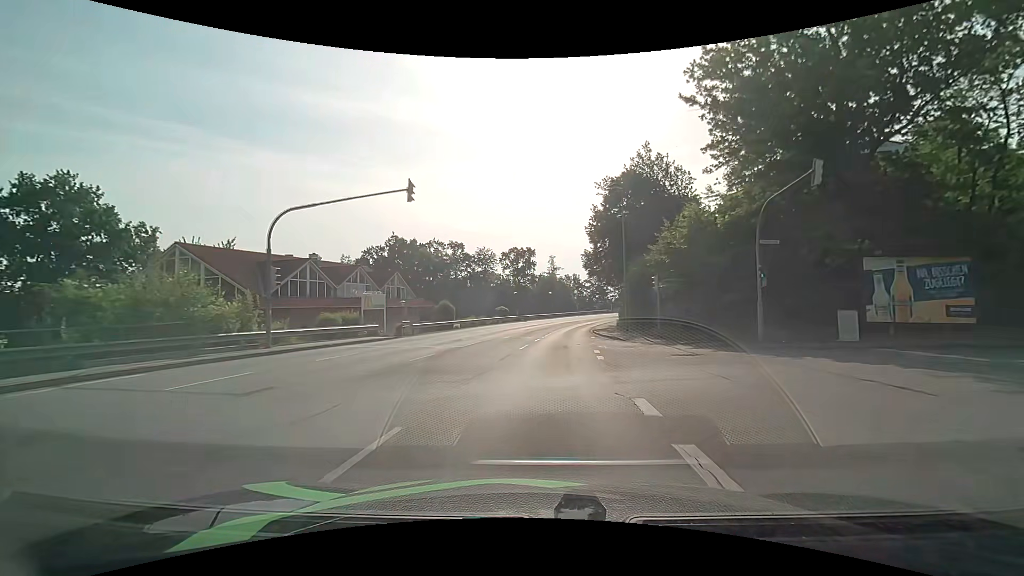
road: tertiary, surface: asphalt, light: Day
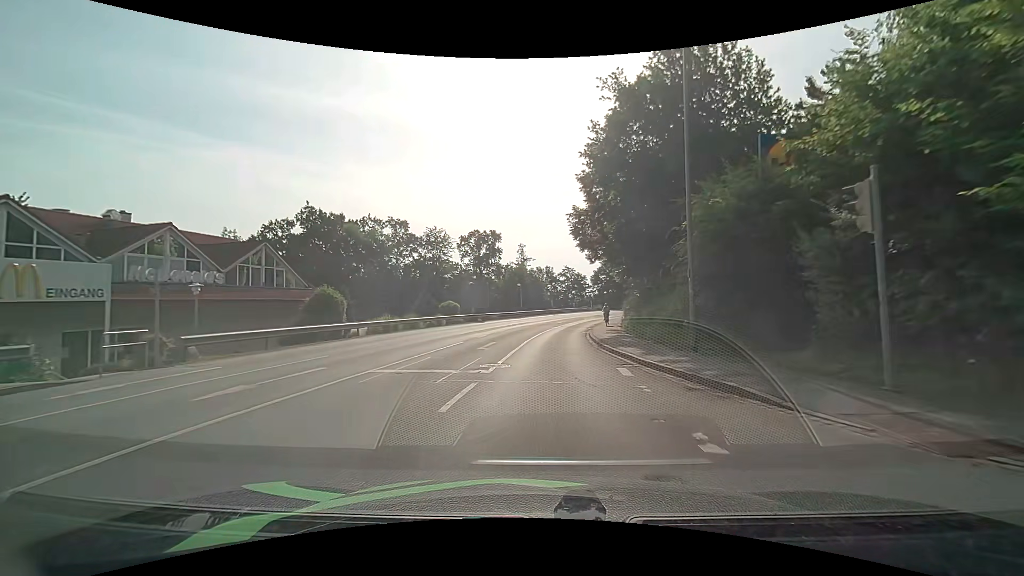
(+0.6, +20.0) m; +3°
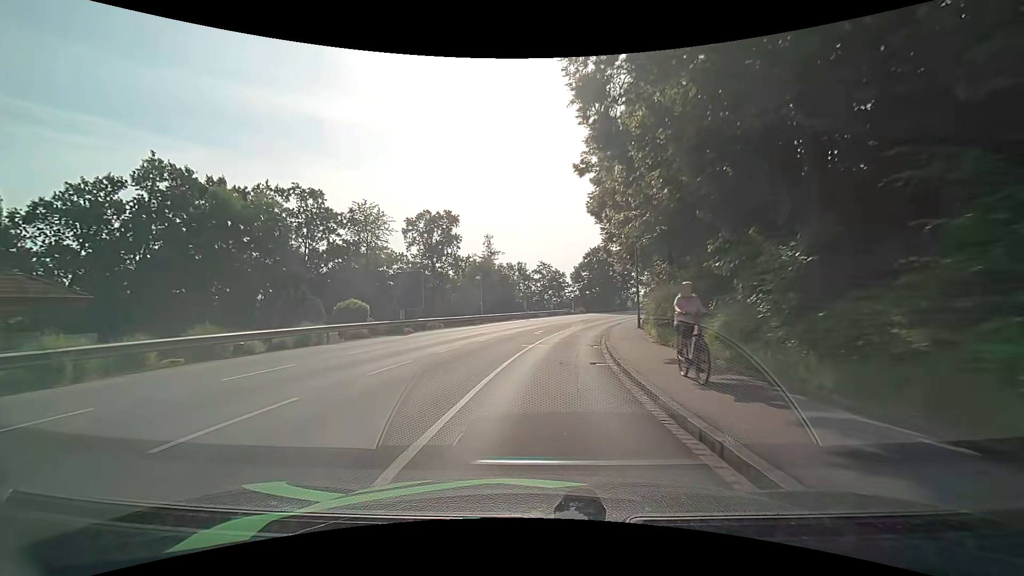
(+0.5, +19.6) m; +3°
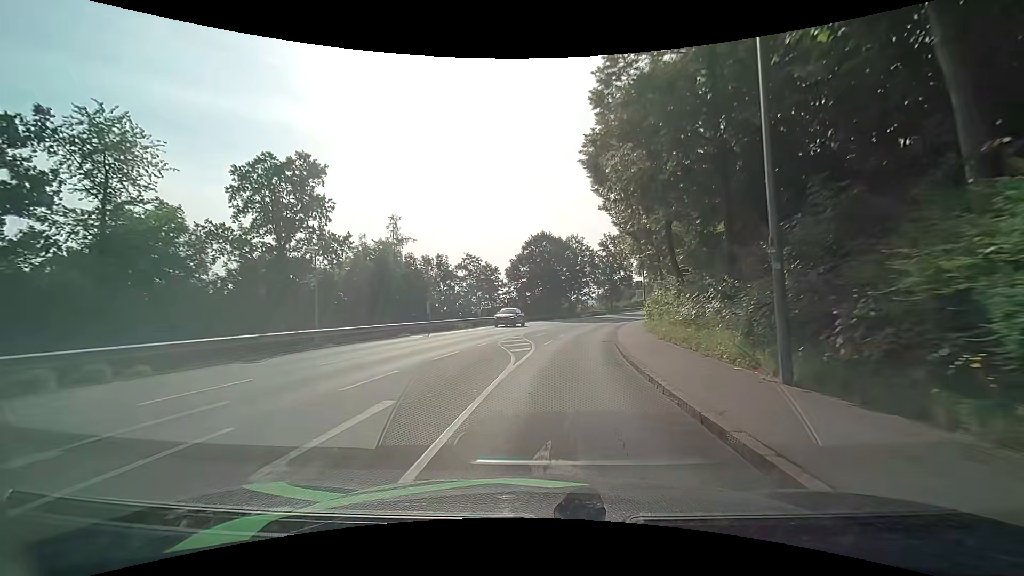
(+1.5, +25.3) m; +8°
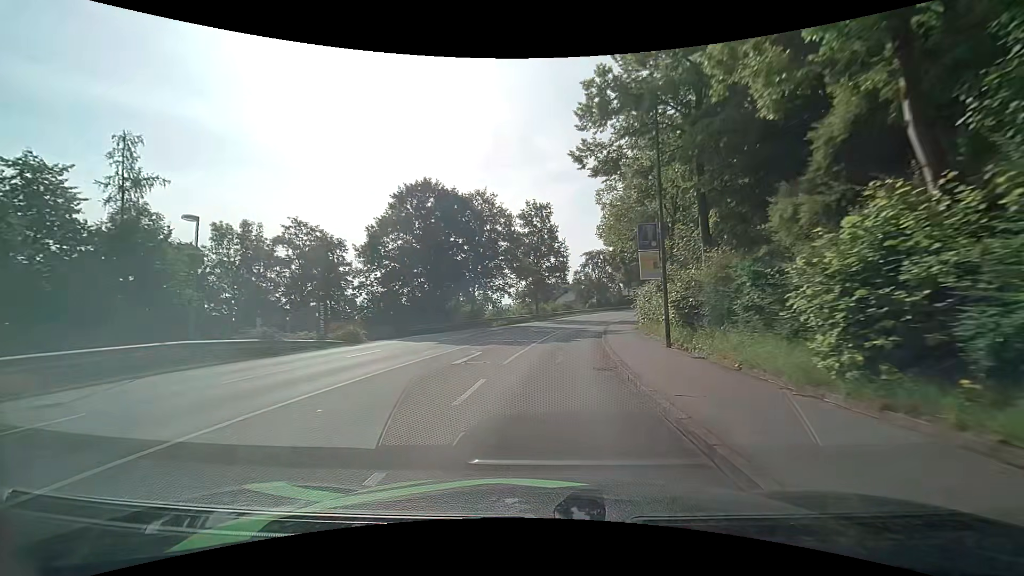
(+2.7, +32.1) m; +9°
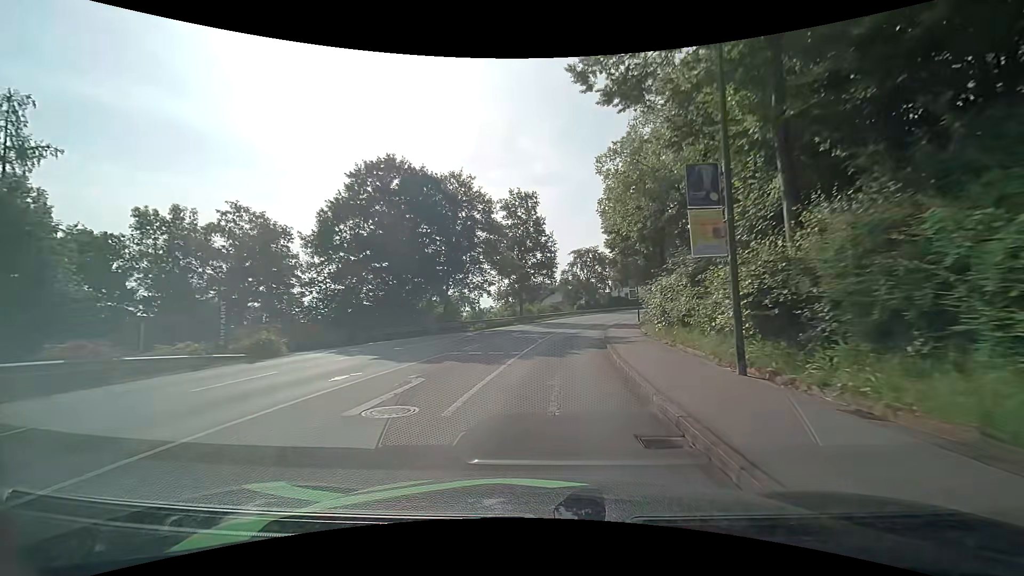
(+0.1, +6.7) m; +2°
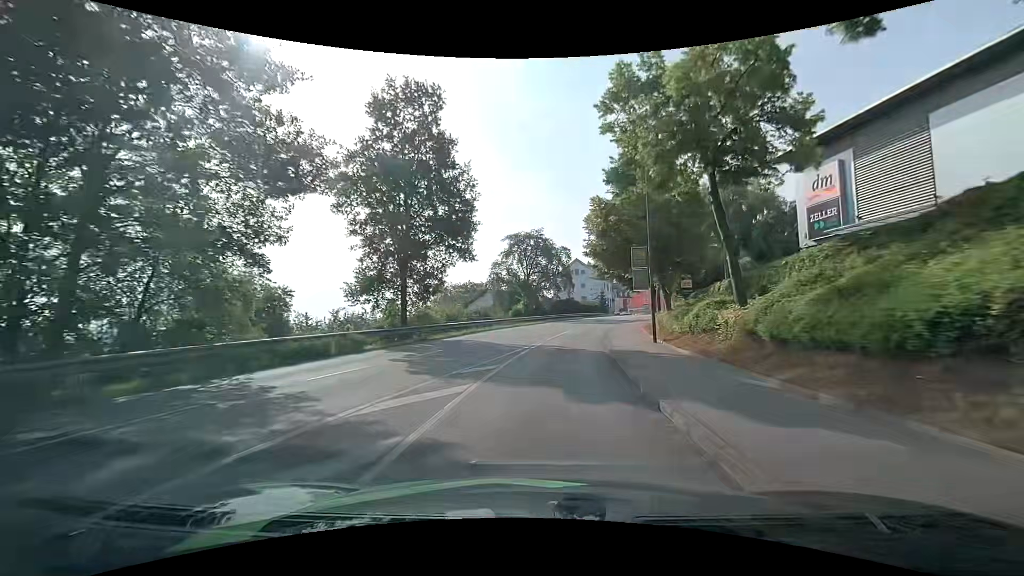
(+1.6, +27.4) m; +7°
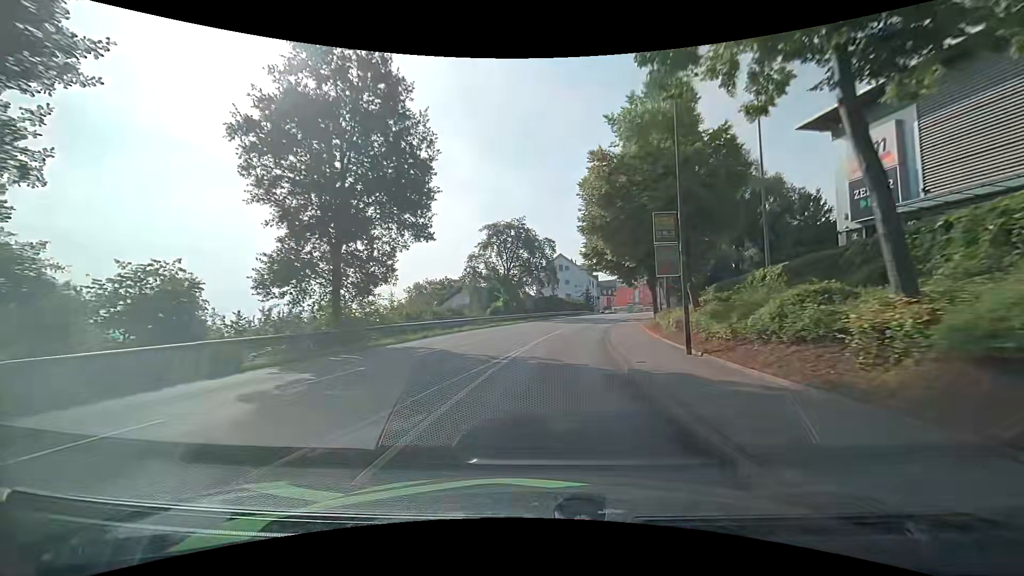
(+0.1, +7.0) m; +2°
